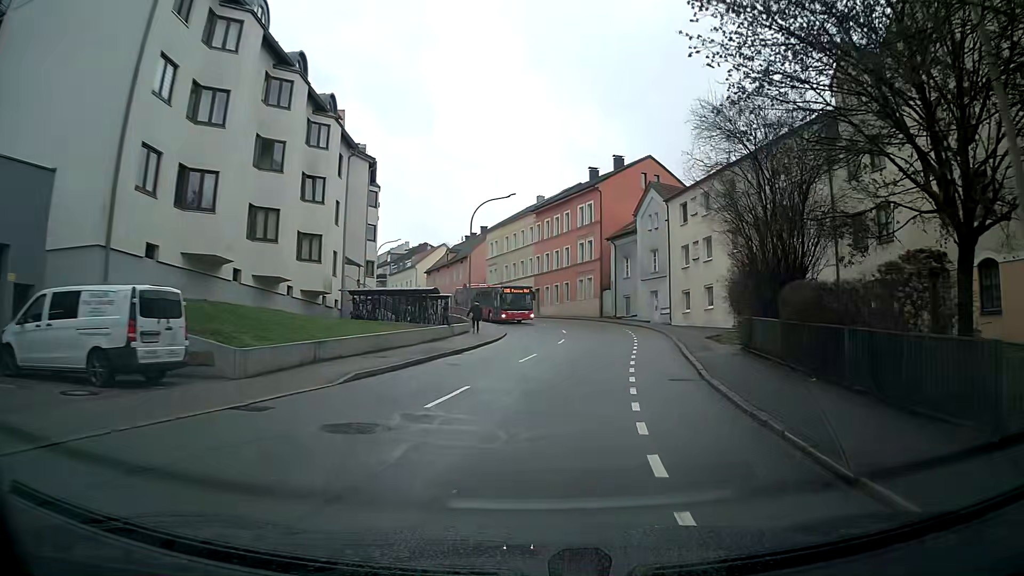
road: tertiary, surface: asphalt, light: Day
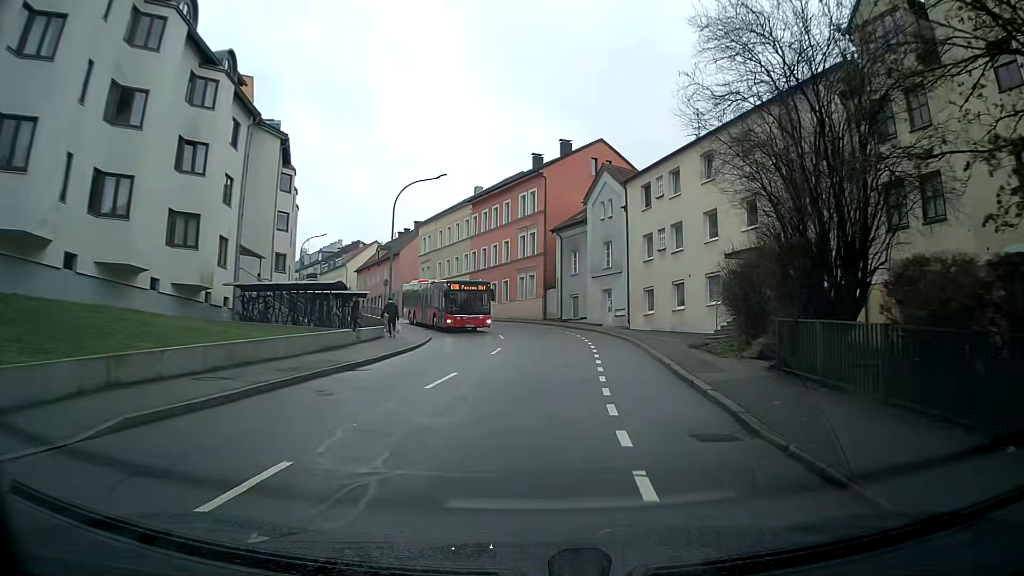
(+0.3, +6.9) m; +4°
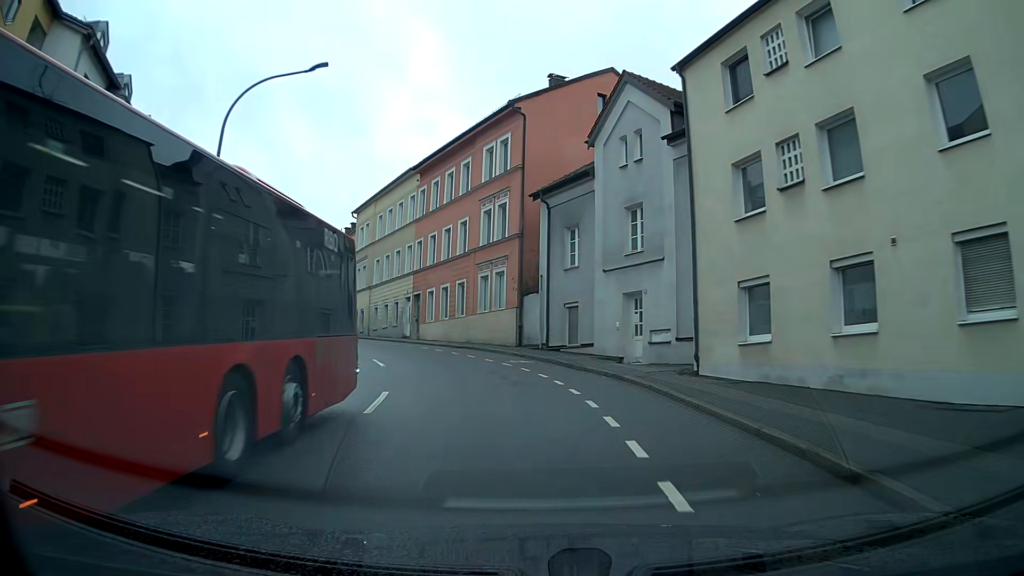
(+0.4, +20.3) m; -1°
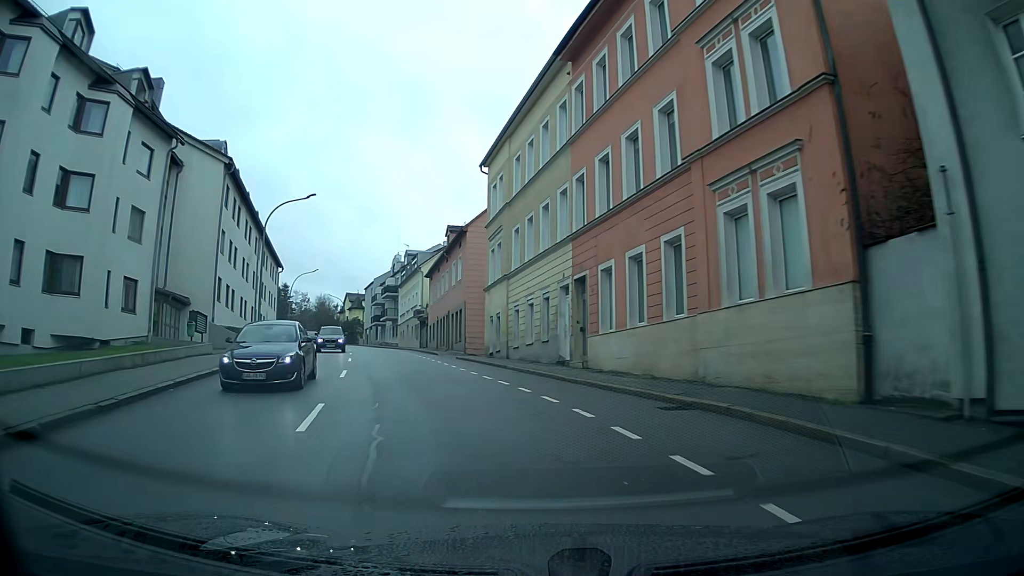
(-2.6, +20.3) m; -17°
